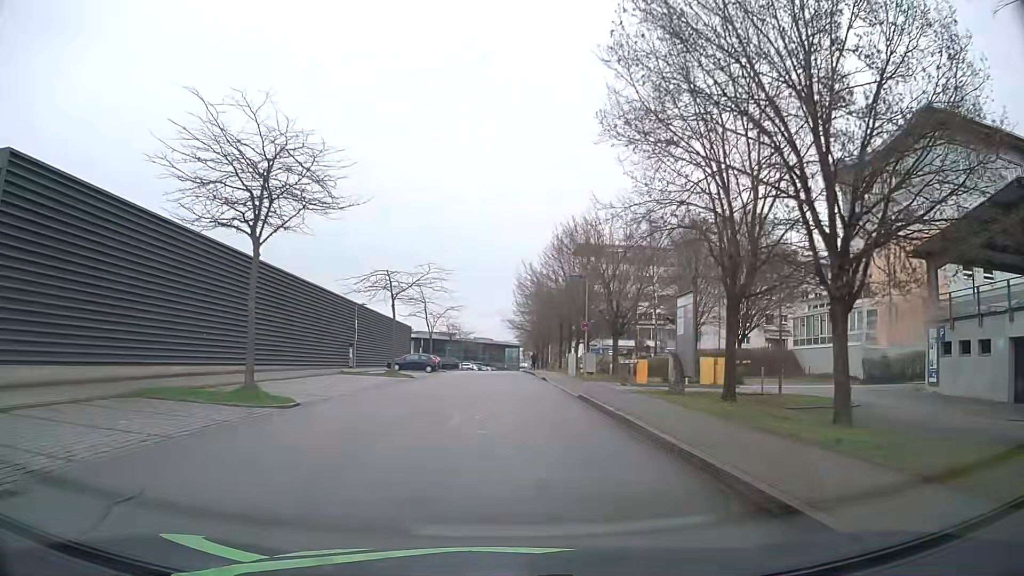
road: residential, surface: asphalt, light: Day
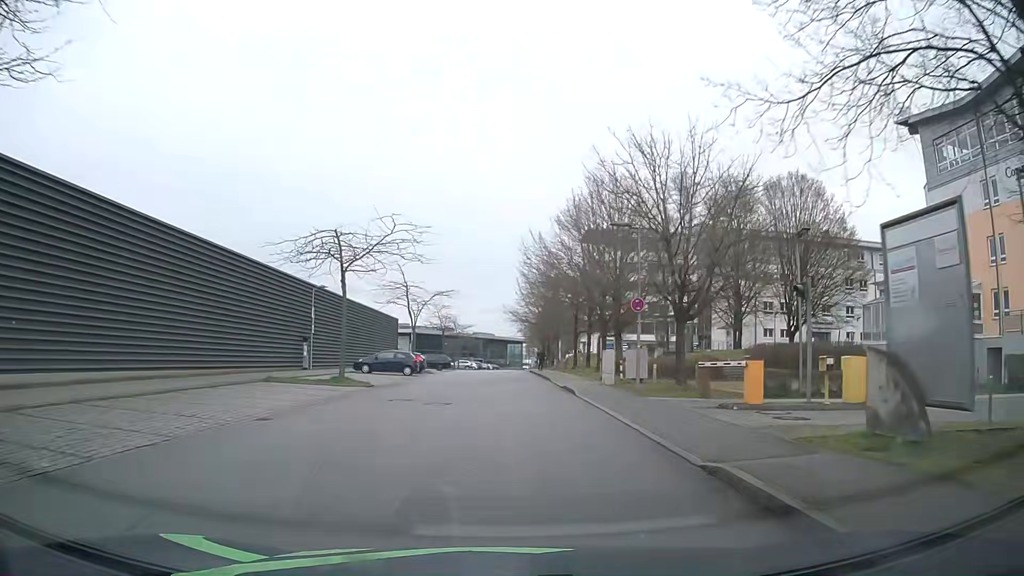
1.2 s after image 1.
(0.0, +12.7) m; 0°
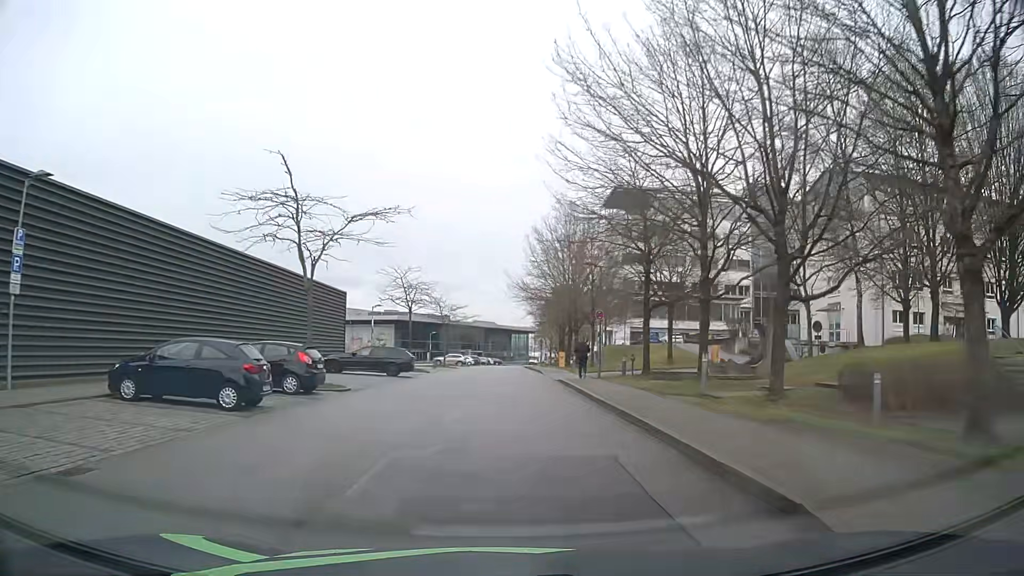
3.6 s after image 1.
(-0.3, +27.4) m; -1°
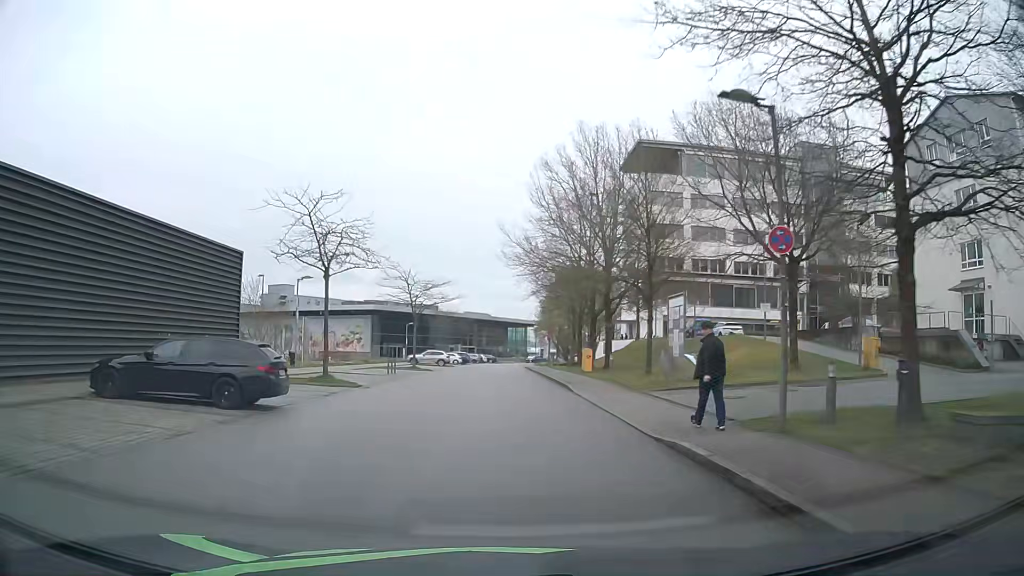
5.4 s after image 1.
(+0.2, +20.2) m; +1°
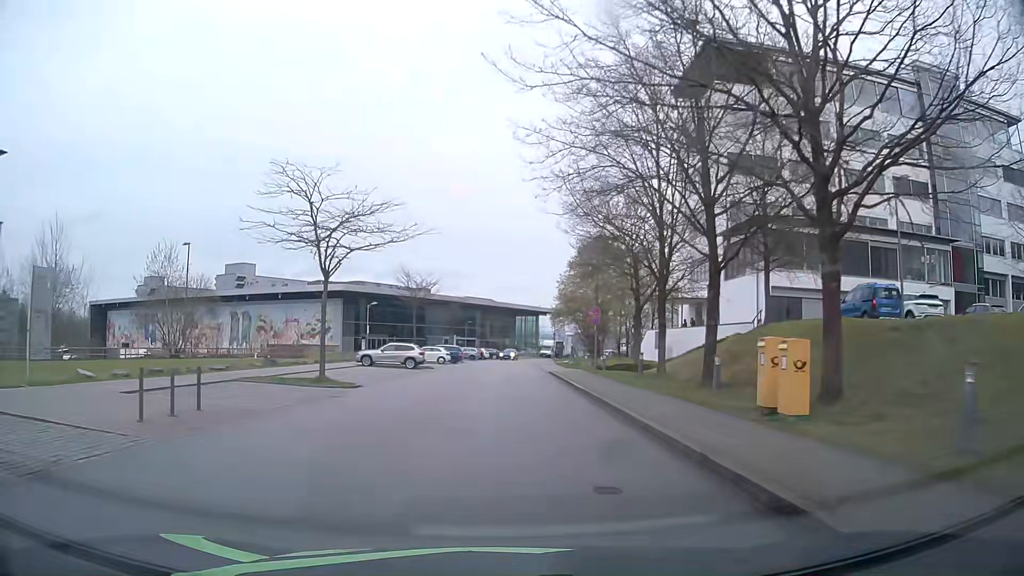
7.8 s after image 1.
(-0.2, +26.3) m; -1°
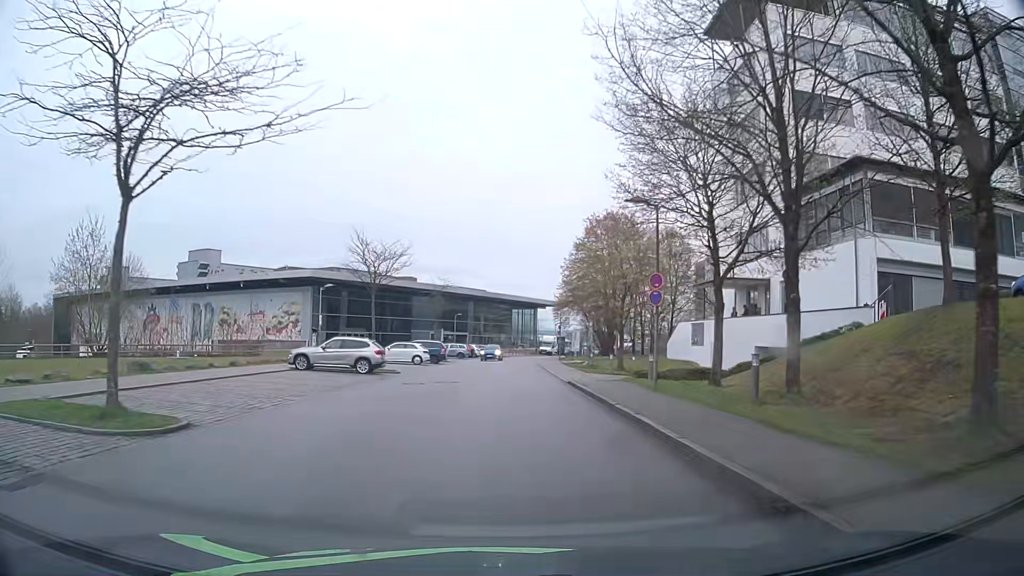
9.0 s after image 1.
(0.0, +13.1) m; 0°
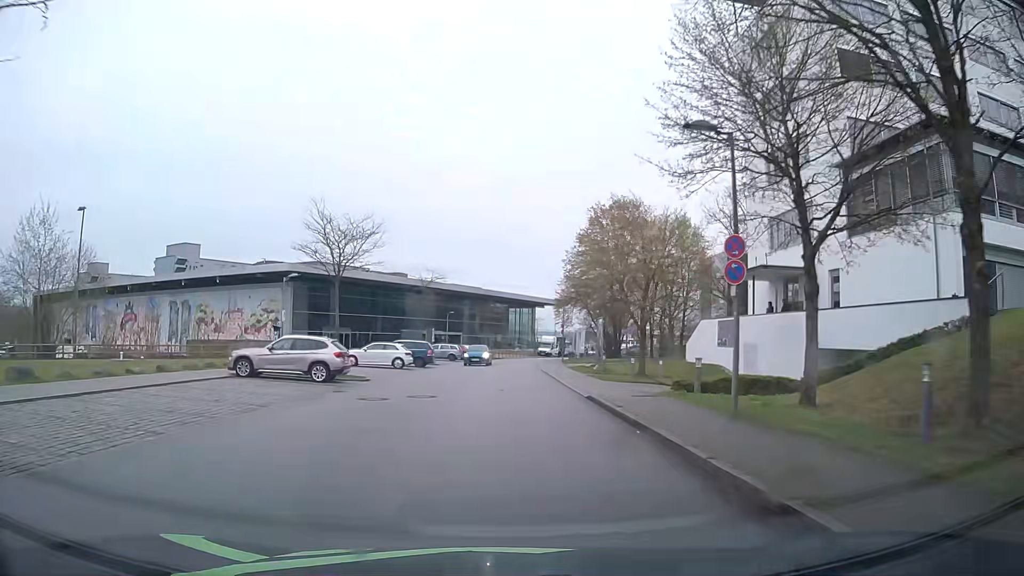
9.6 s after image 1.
(0.0, +6.6) m; 0°
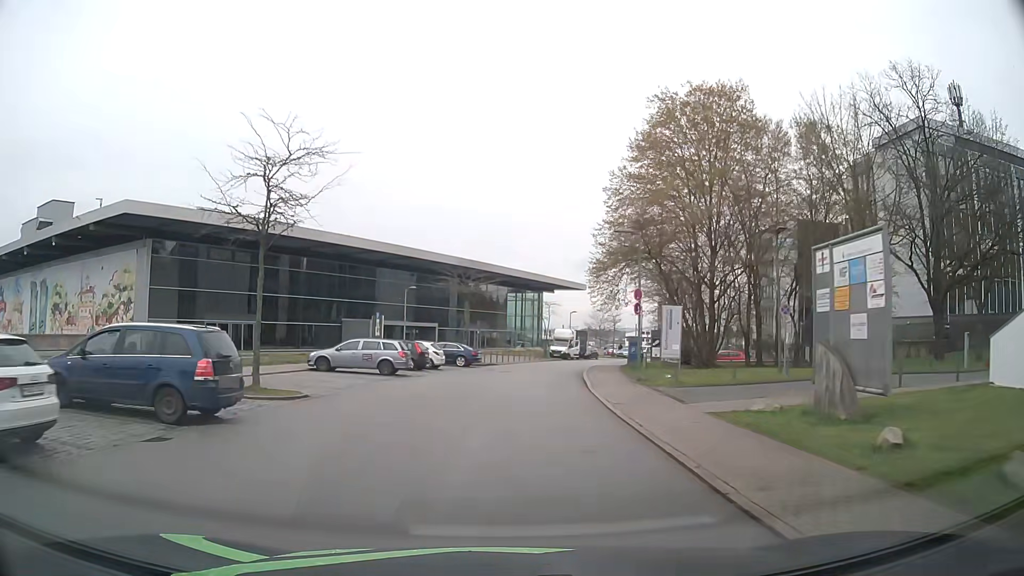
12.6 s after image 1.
(+0.5, +31.9) m; +1°
(0, +10) (0, +20) (+1, +30) (+2, +40) (+4, +50) (+7, +59) (+10, +69) (+14, +78) (+19, +87) (+24, +95) m
